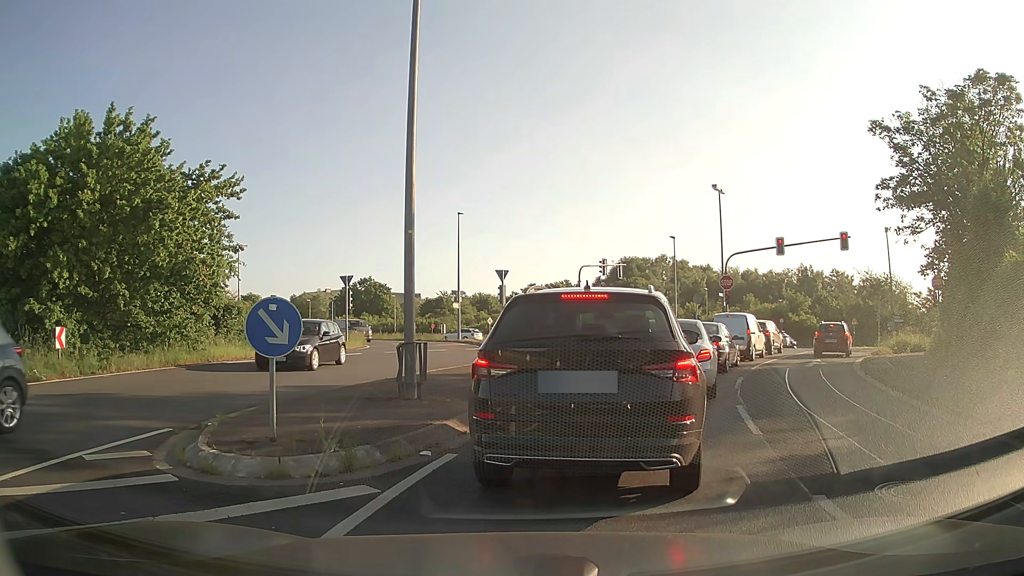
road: unclassified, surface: asphalt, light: Day
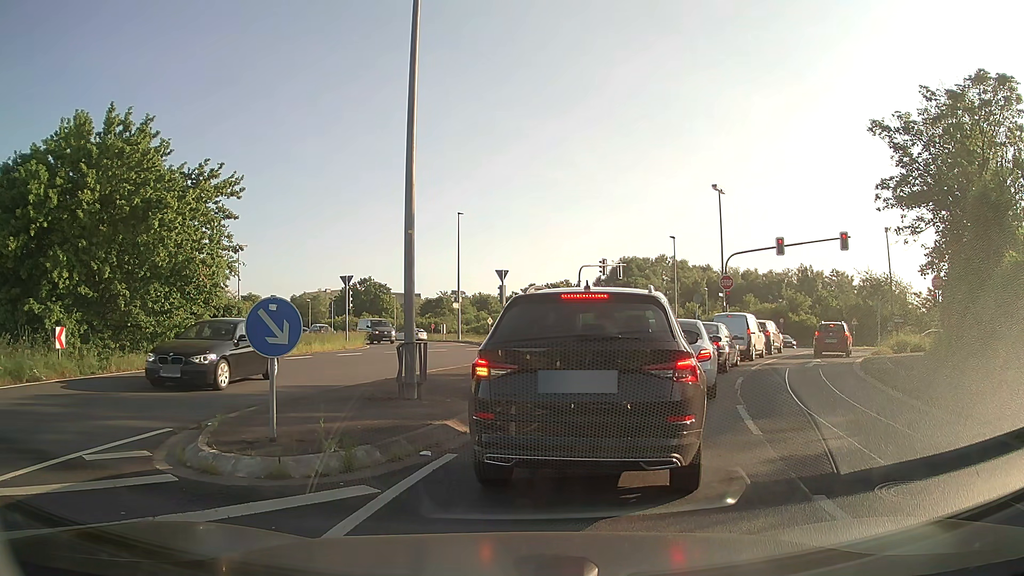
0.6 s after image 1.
(0.0, 0.0) m; 0°
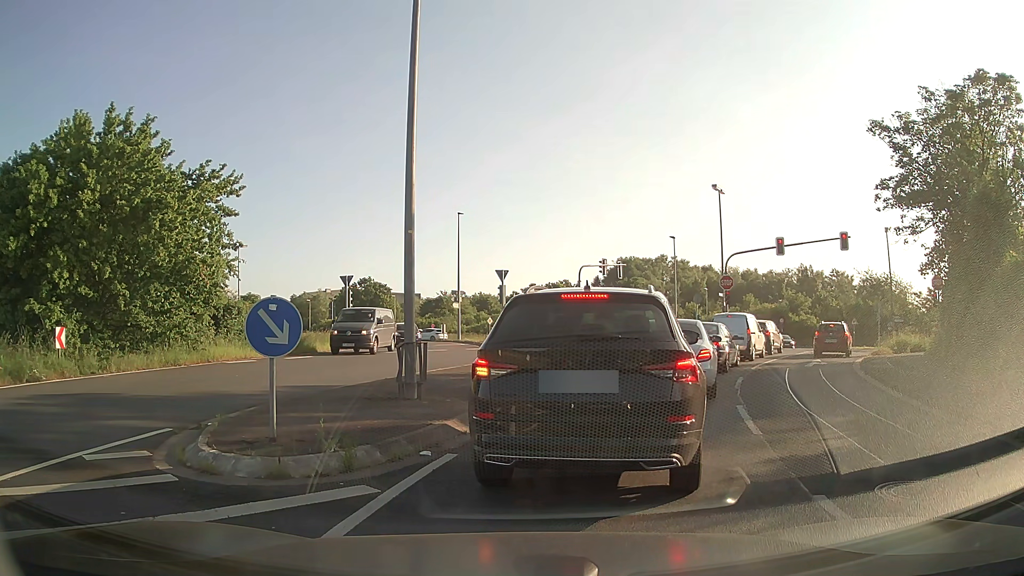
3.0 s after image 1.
(0.0, 0.0) m; 0°
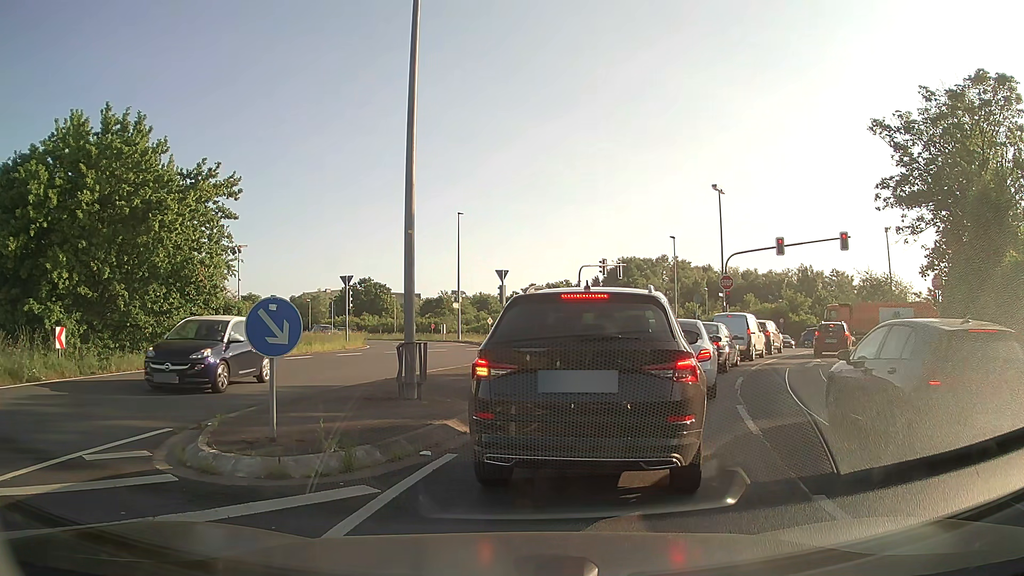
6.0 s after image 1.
(0.0, 0.0) m; 0°
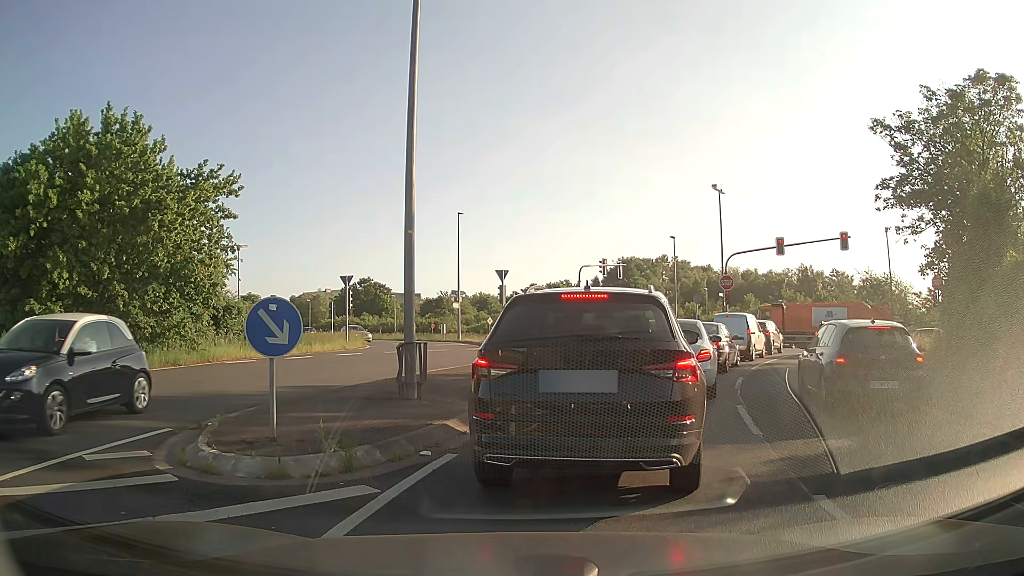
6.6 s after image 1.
(0.0, 0.0) m; 0°
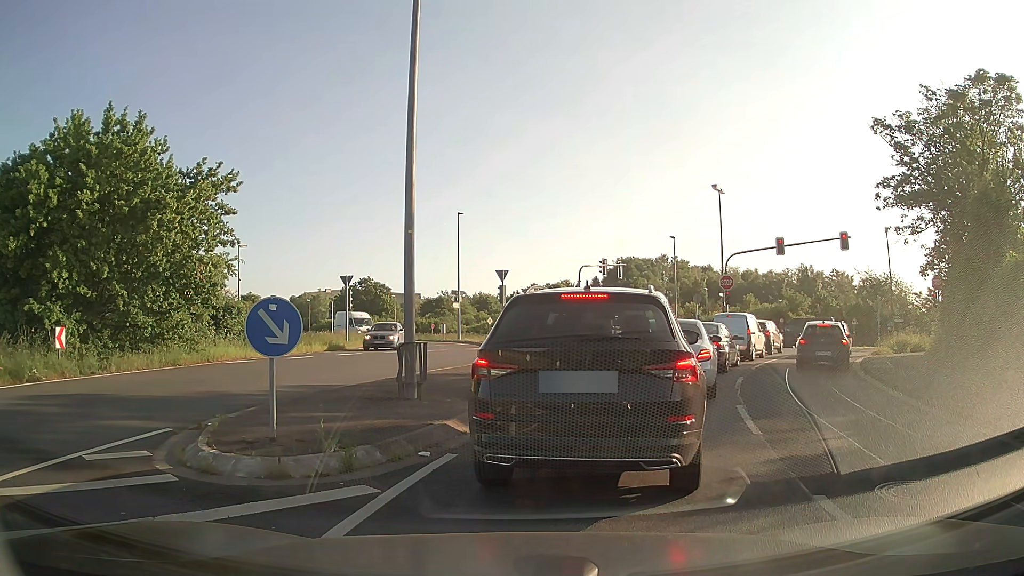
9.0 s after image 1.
(0.0, 0.0) m; 0°
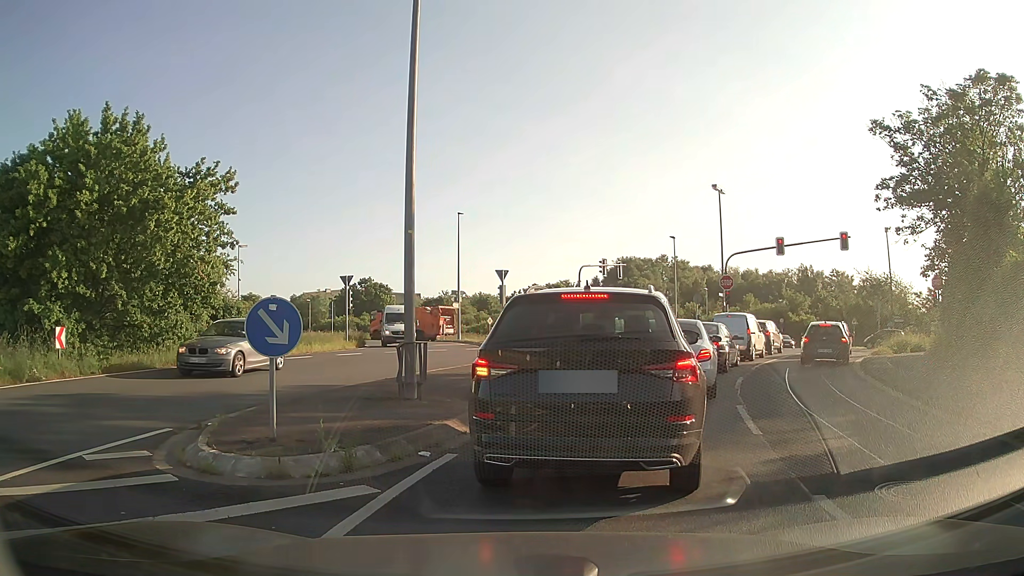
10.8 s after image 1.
(0.0, 0.0) m; 0°
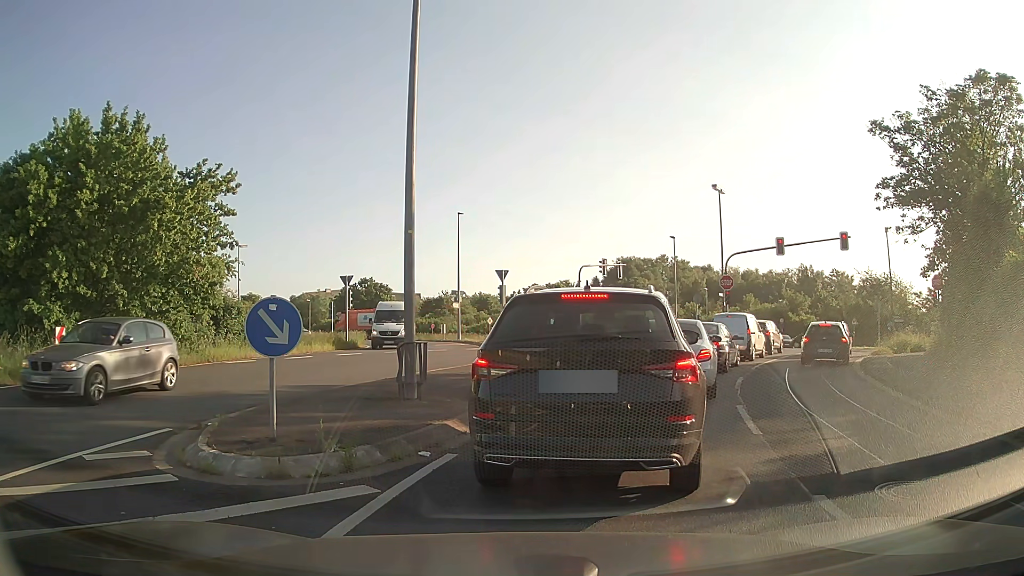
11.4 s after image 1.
(0.0, 0.0) m; 0°
